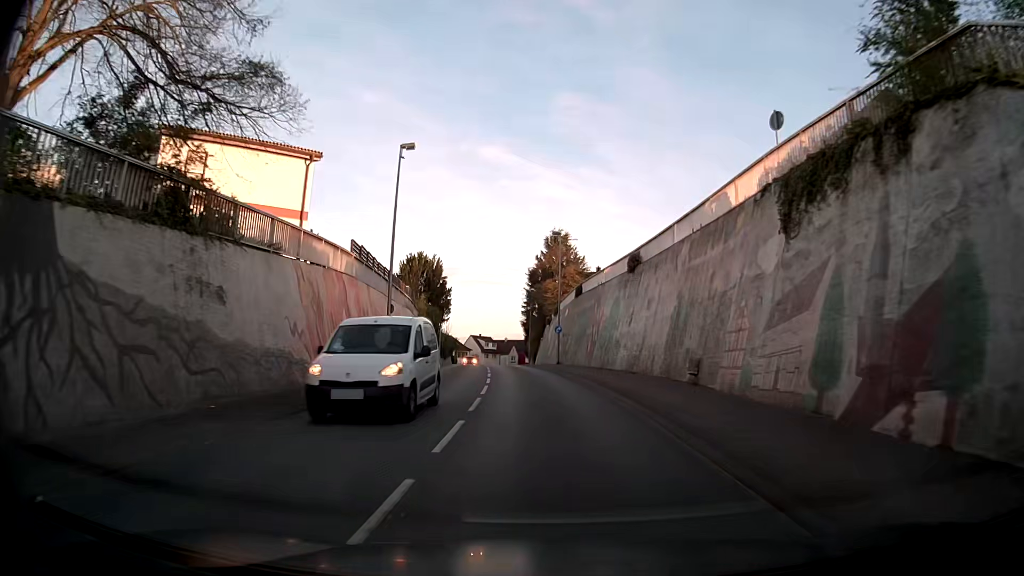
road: secondary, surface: asphalt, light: Day
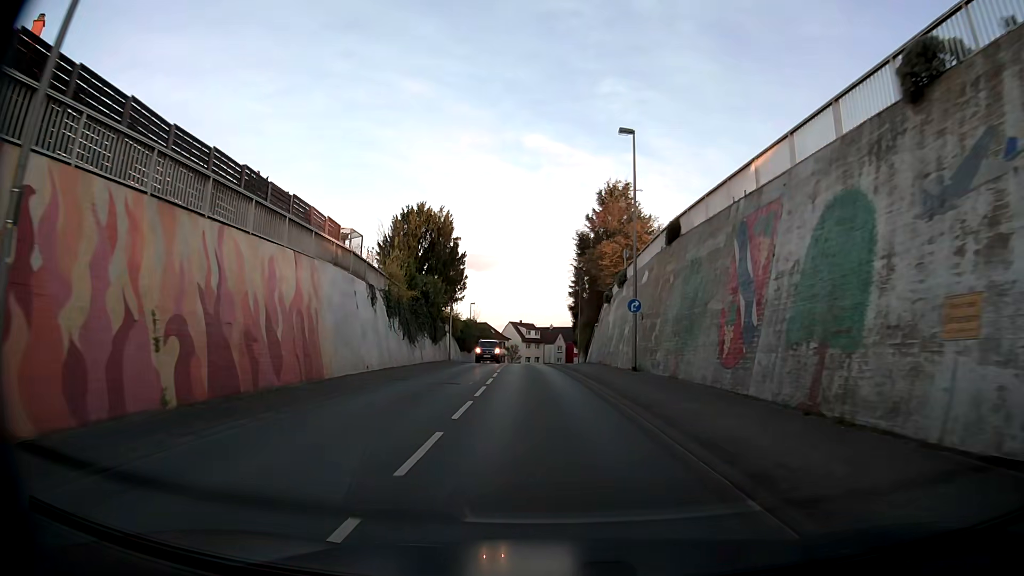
(-1.0, +24.2) m; -5°
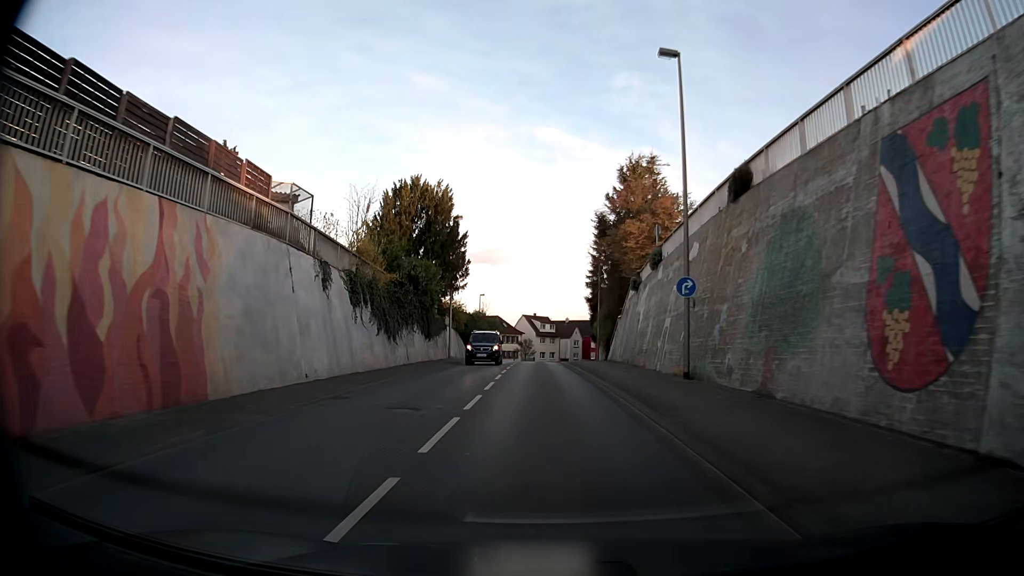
(-0.1, +7.9) m; -1°
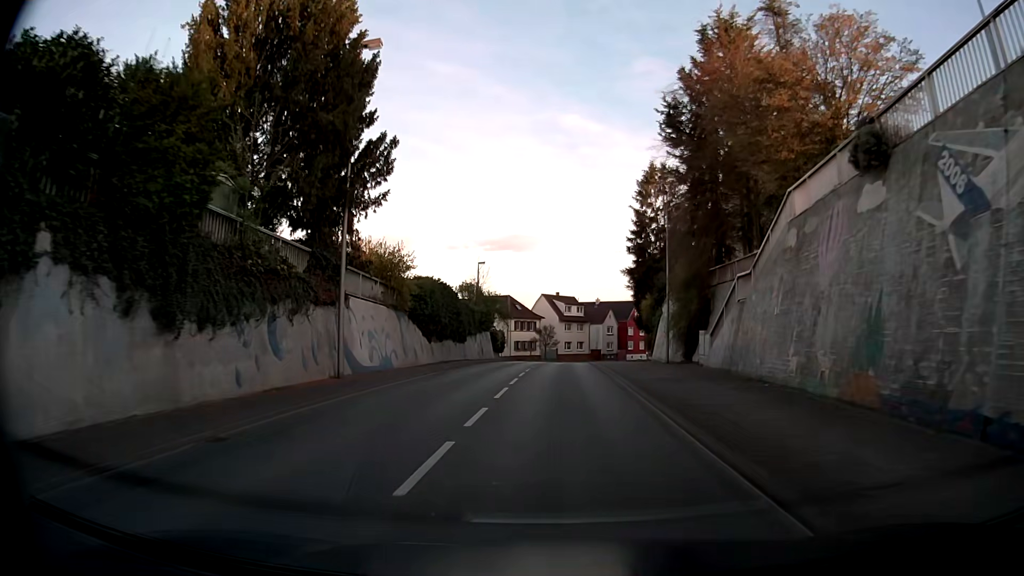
(-0.8, +29.2) m; -2°
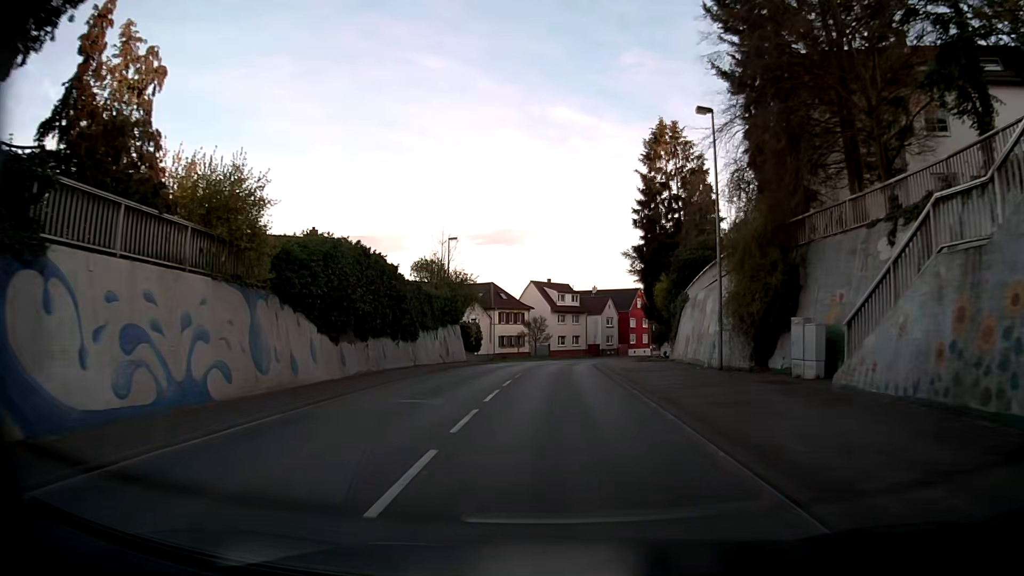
(+0.1, +14.1) m; 0°
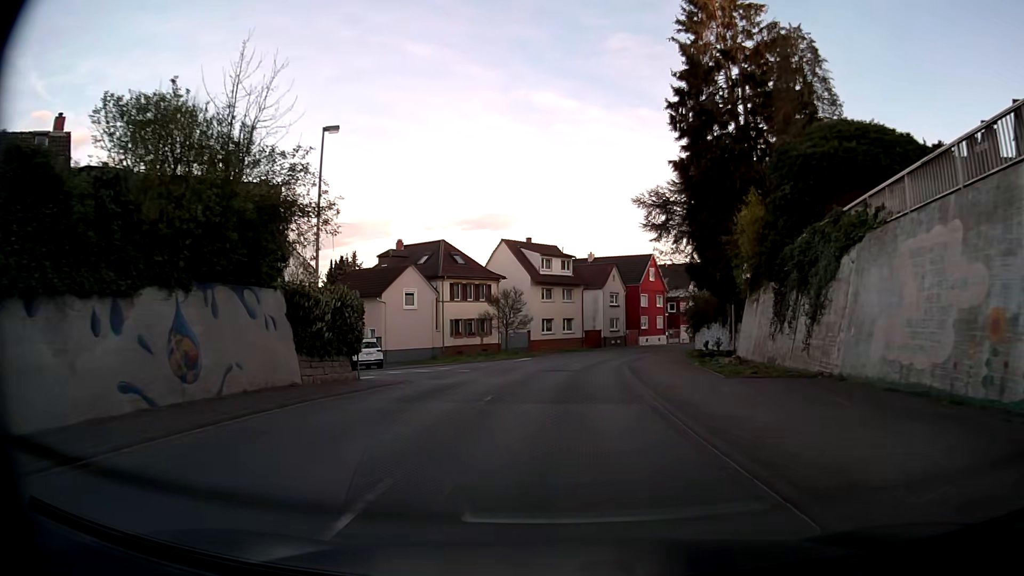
(+0.3, +27.7) m; +1°
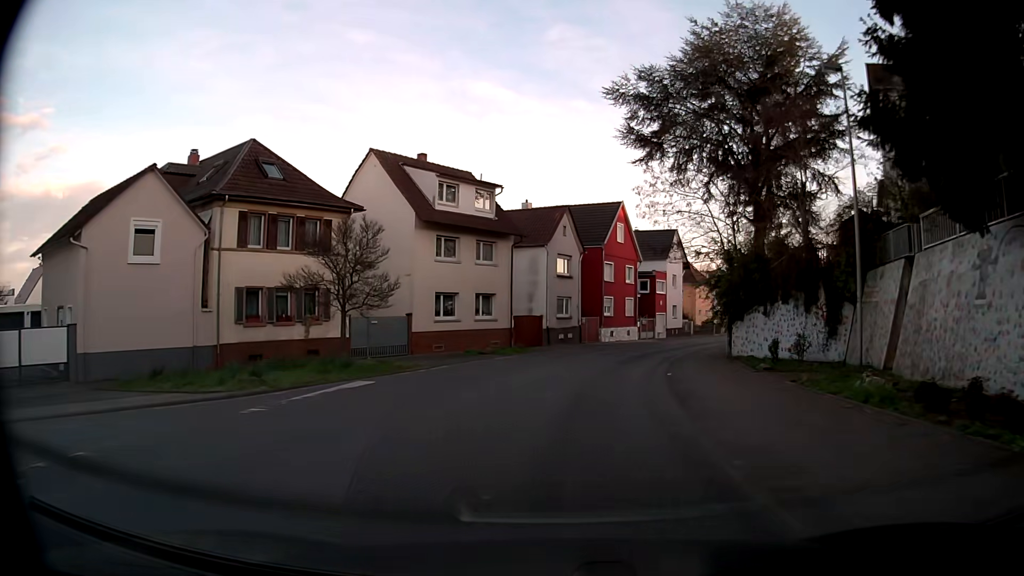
(+1.3, +27.8) m; +6°
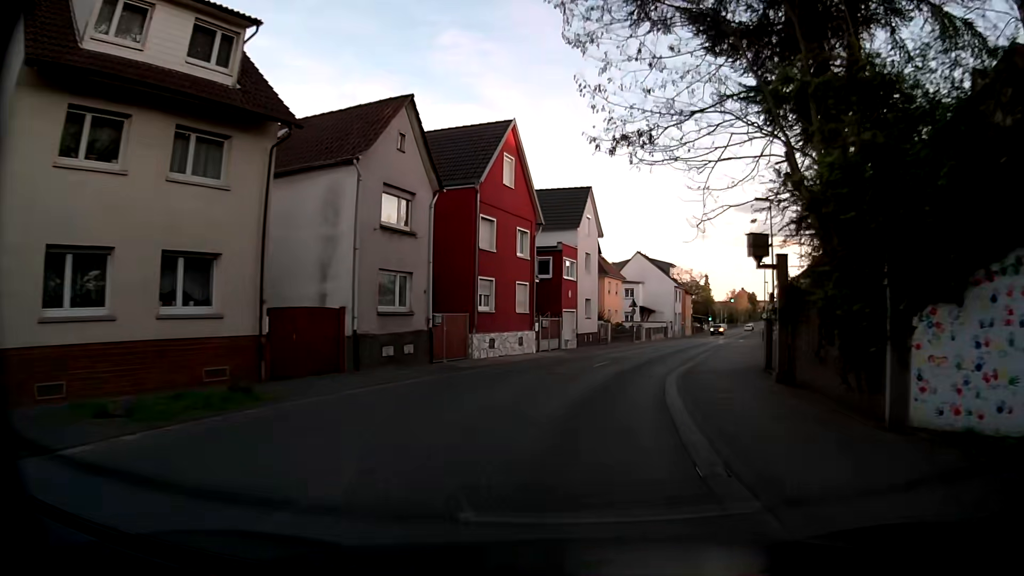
(+2.0, +21.2) m; +11°
